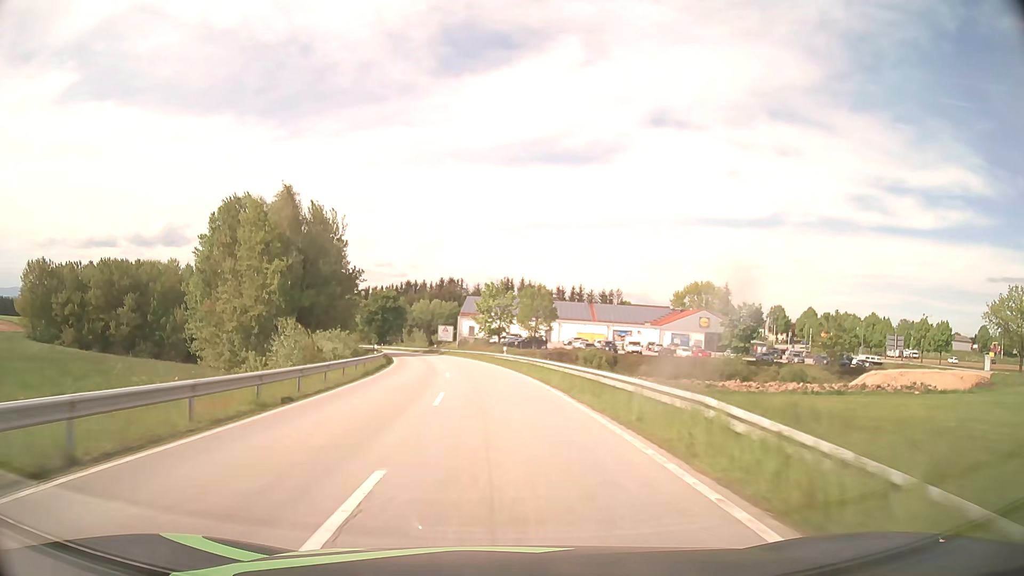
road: secondary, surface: asphalt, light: Day
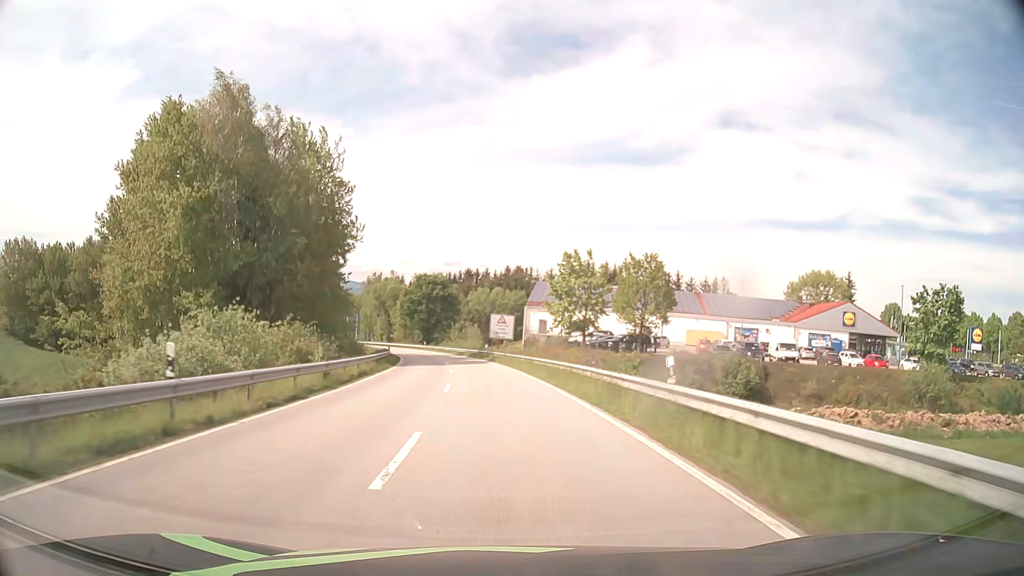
(-1.7, +33.5) m; -6°
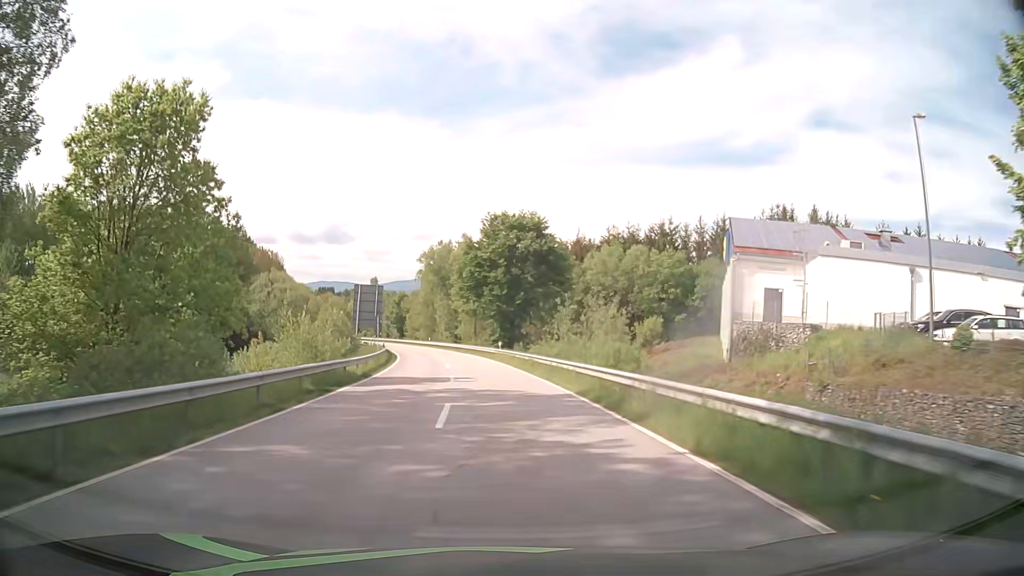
(-4.8, +56.6) m; -9°
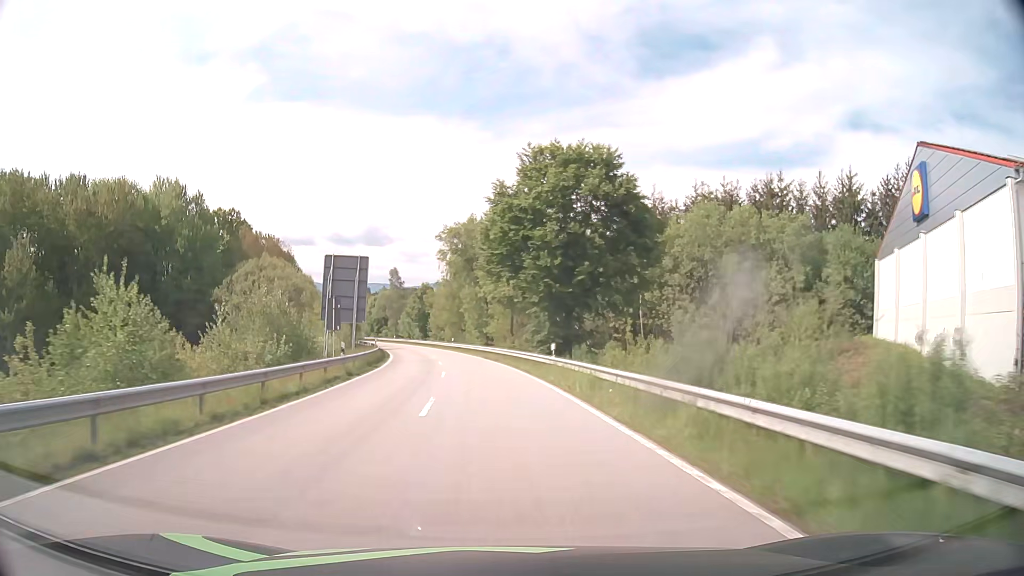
(-0.7, +22.9) m; -4°
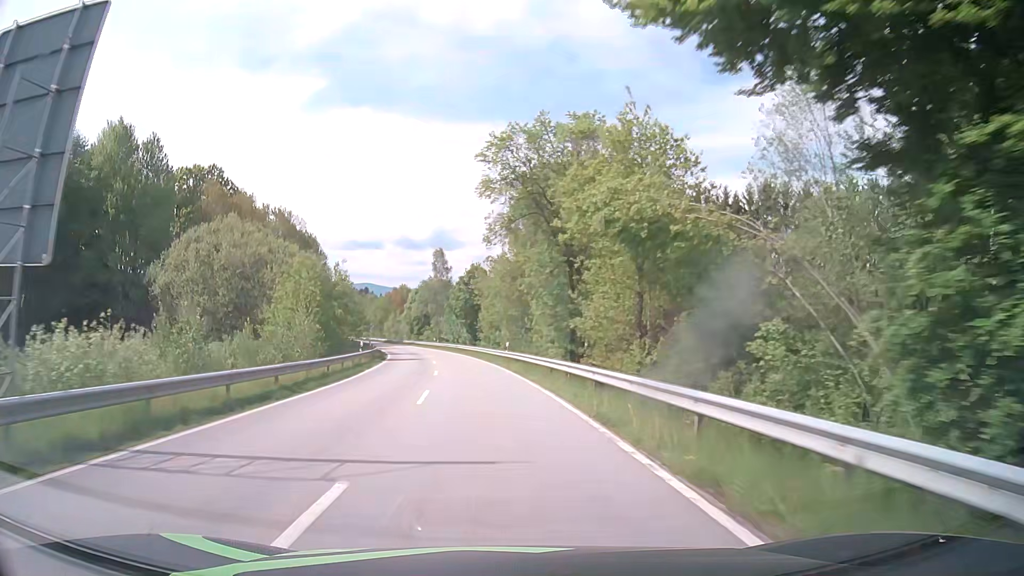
(-1.6, +34.5) m; -5°
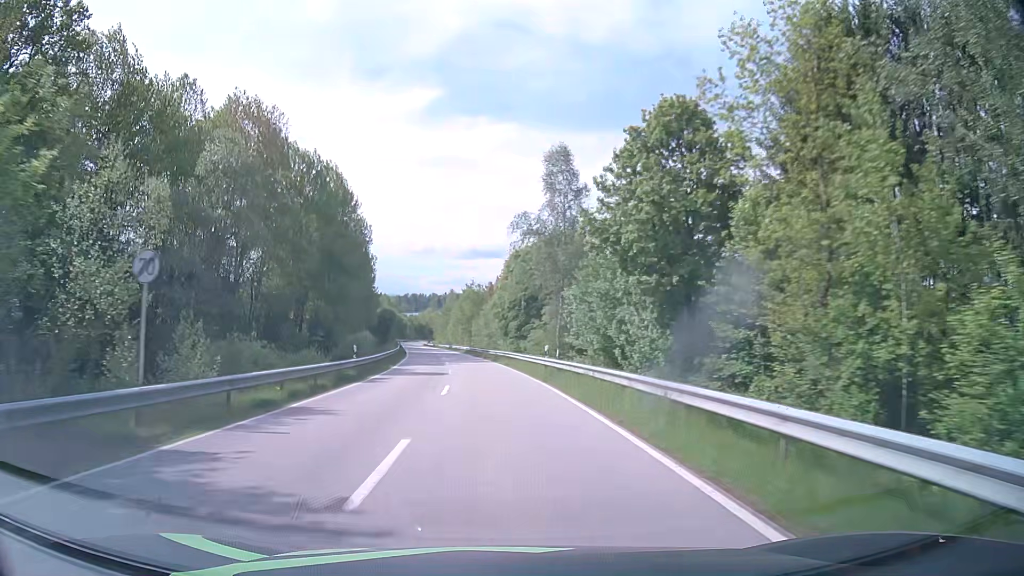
(-5.8, +57.8) m; -11°
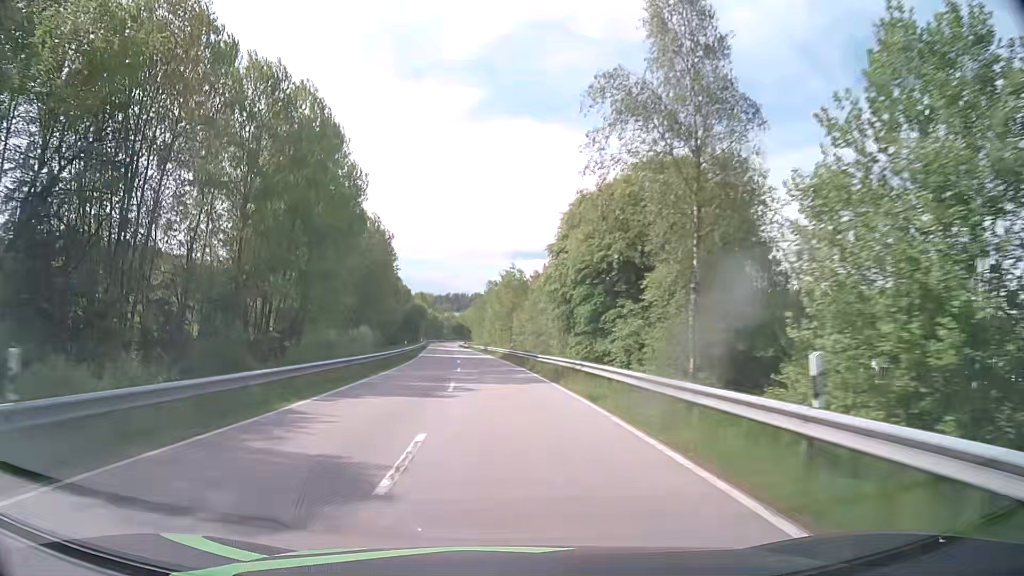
(-0.7, +24.2) m; -3°
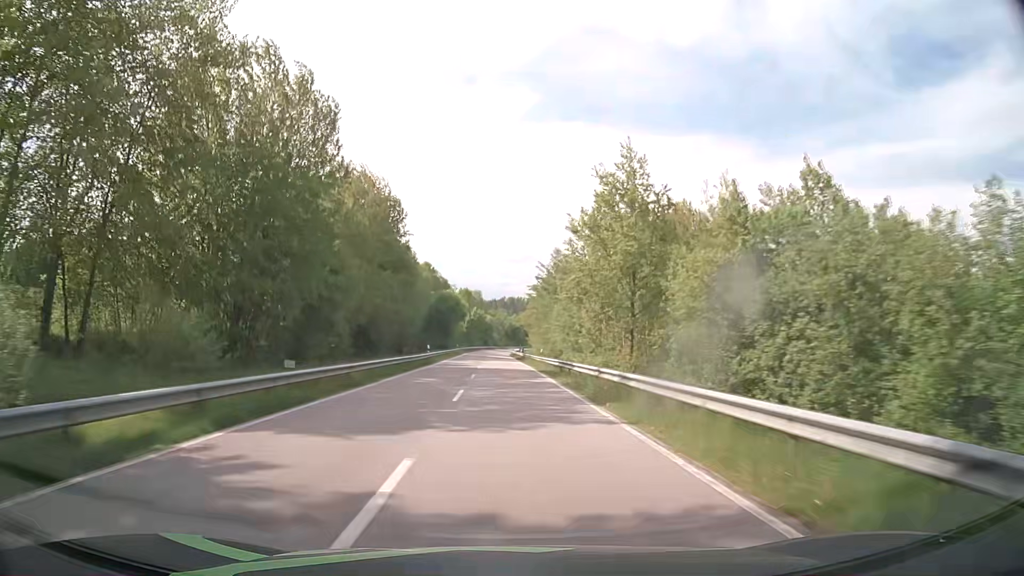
(-2.4, +51.7) m; -4°
(0, +10) (0, +20) (0, +30) (-1, +40) (-1, +50) (-1, +60) (-1, +70) (-1, +80) (-2, +90) (-2, +100) m
